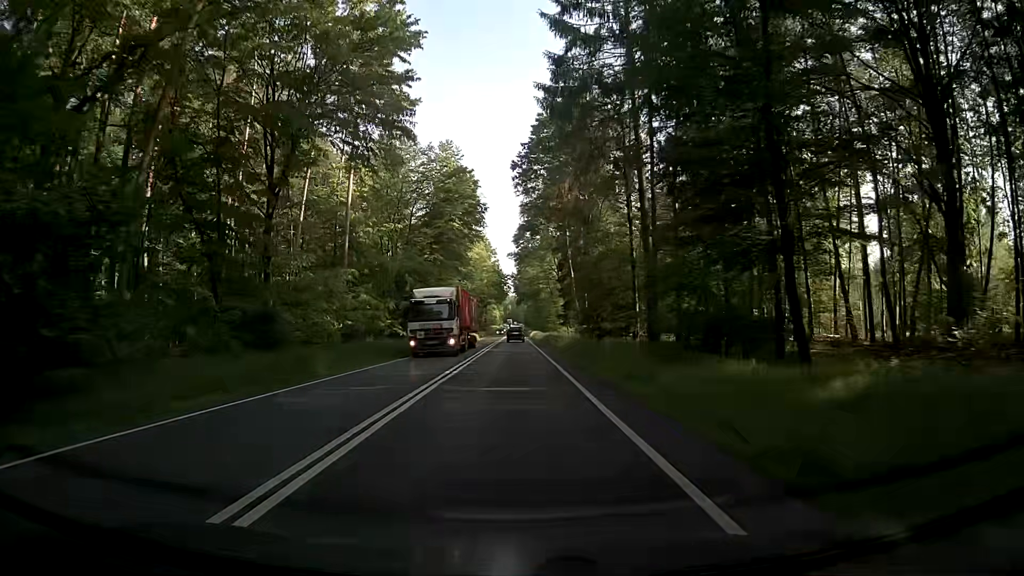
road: primary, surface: asphalt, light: Day
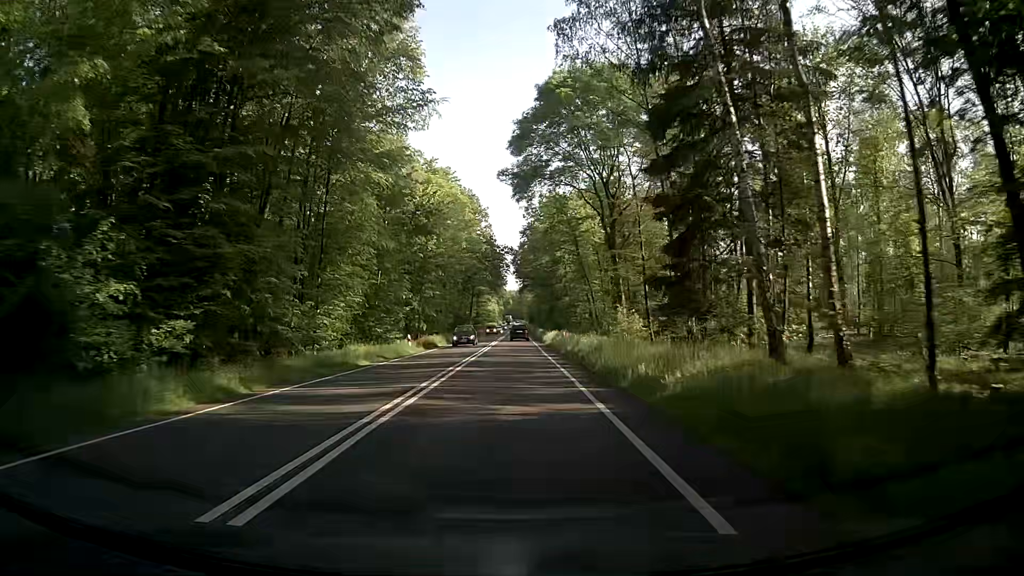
(+0.5, +56.6) m; 0°
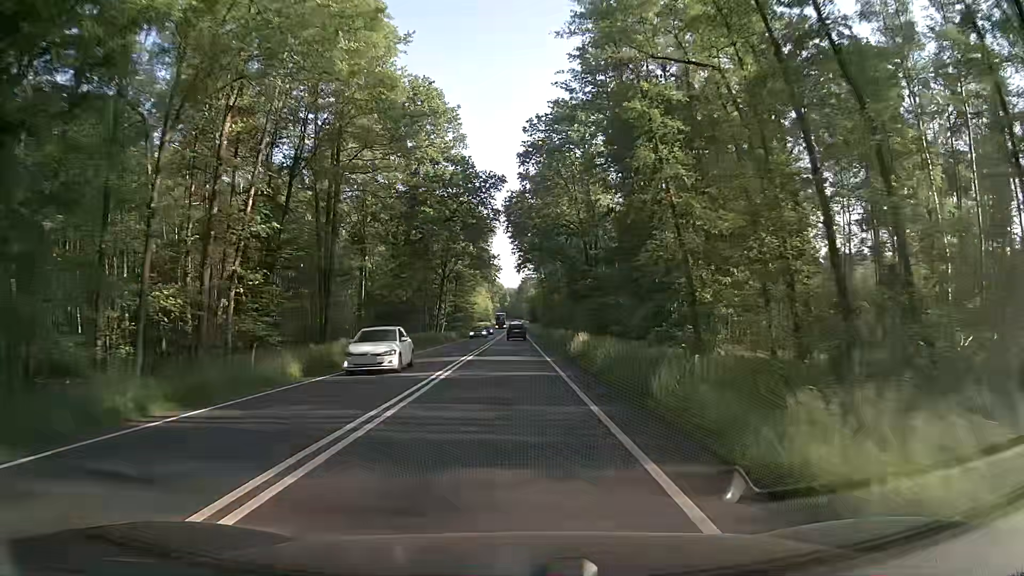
(+0.1, +56.7) m; 0°
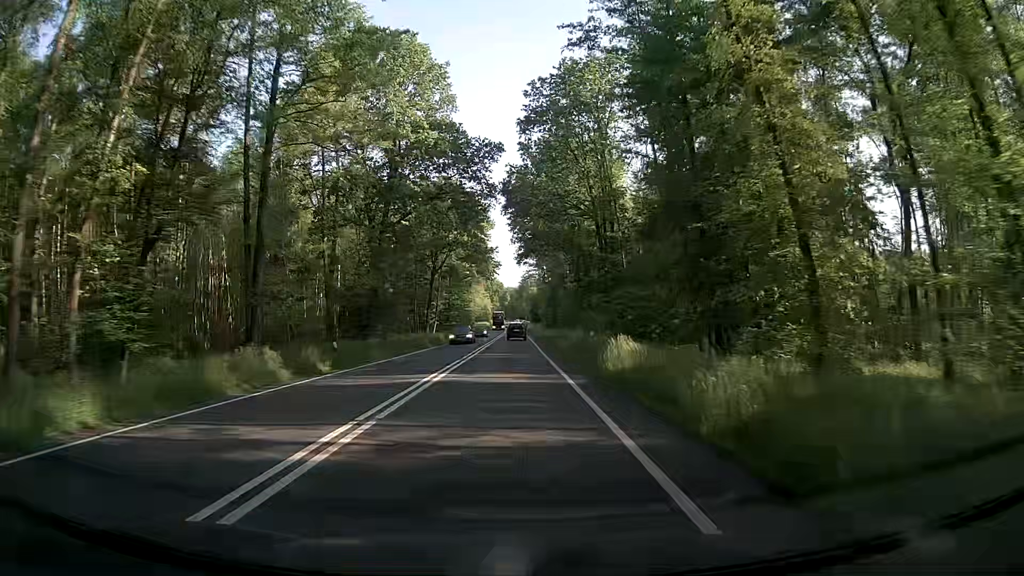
(0.0, +11.3) m; 0°
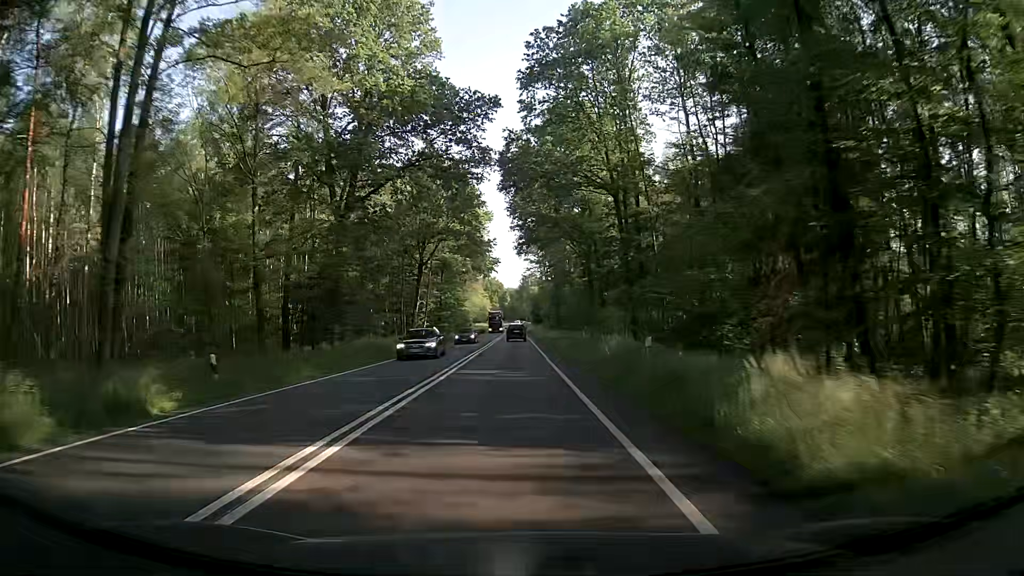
(0.0, +11.3) m; 0°
(0, +10) (0, +20) (0, +30) (0, +40) (0, +50) (0, +60) (0, +70) (0, +80) (0, +90) (0, +100) m
